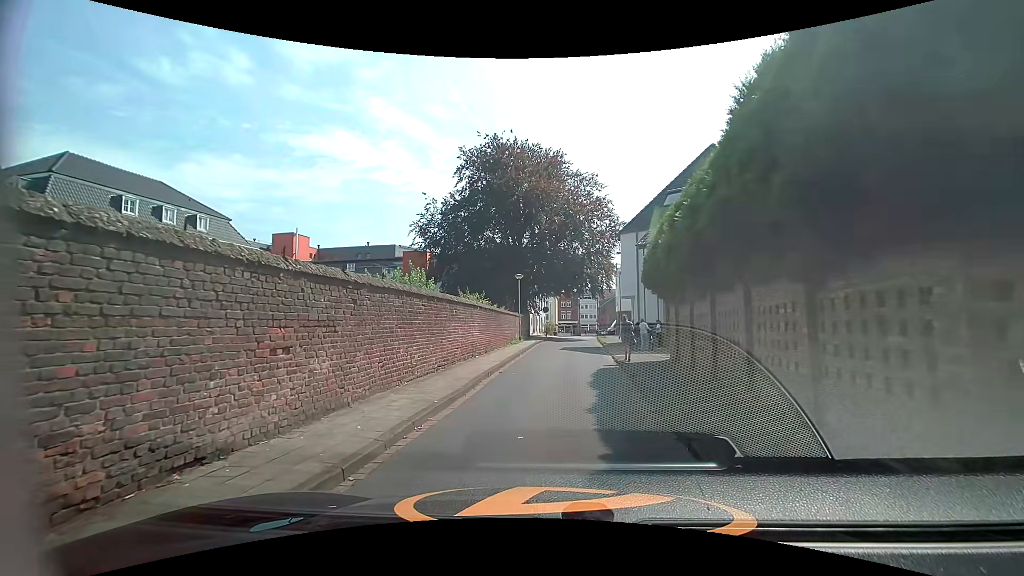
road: residential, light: Day
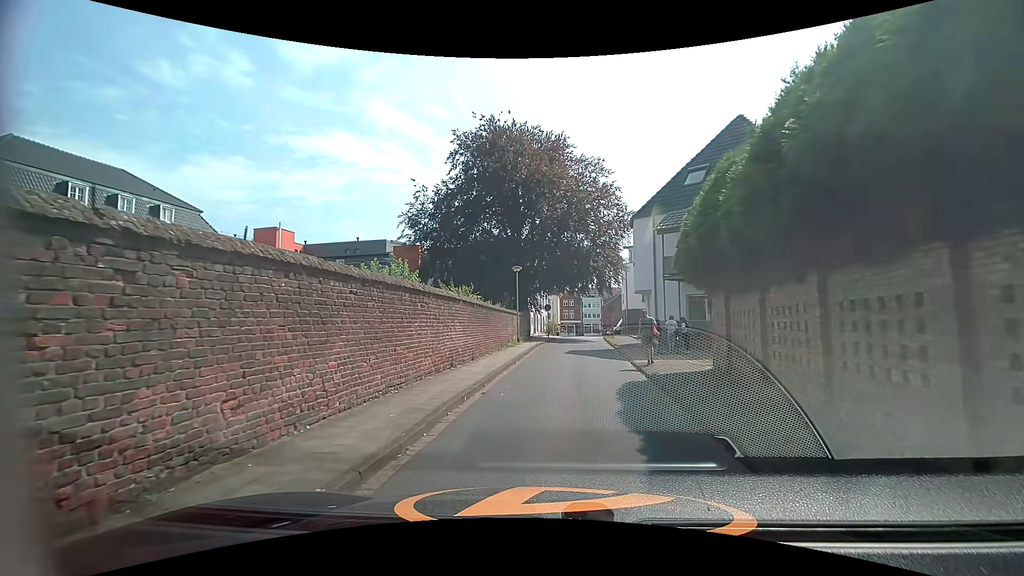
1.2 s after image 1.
(-0.1, +4.3) m; 0°
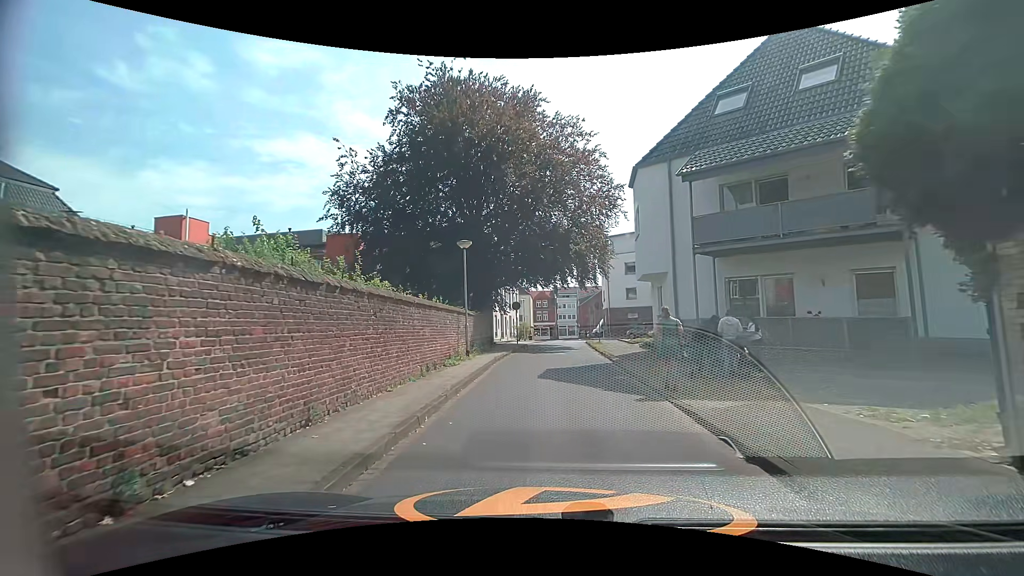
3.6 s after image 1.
(+0.1, +9.6) m; +2°
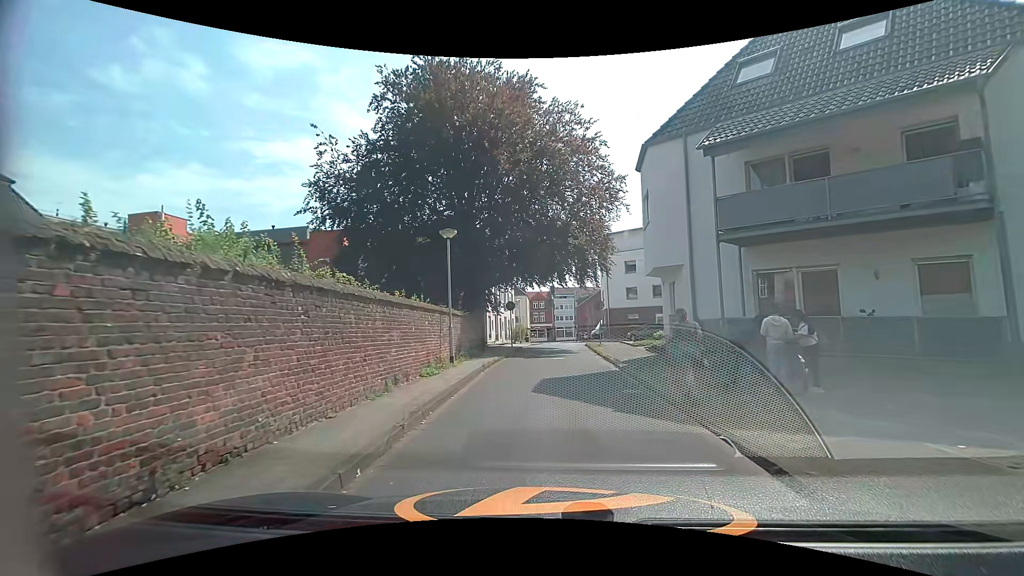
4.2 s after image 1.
(0.0, +2.5) m; 0°
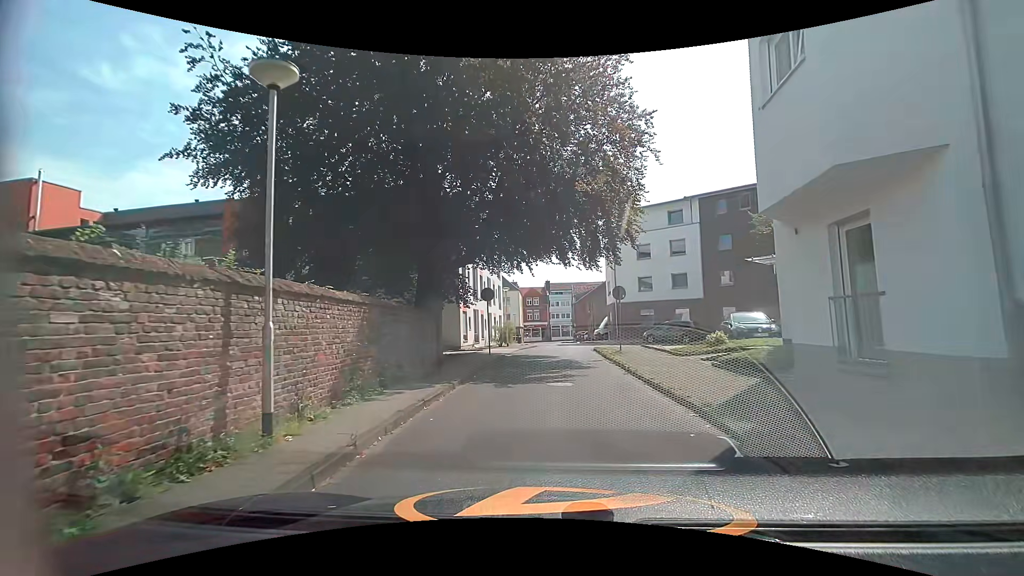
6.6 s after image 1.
(0.0, +10.2) m; 0°
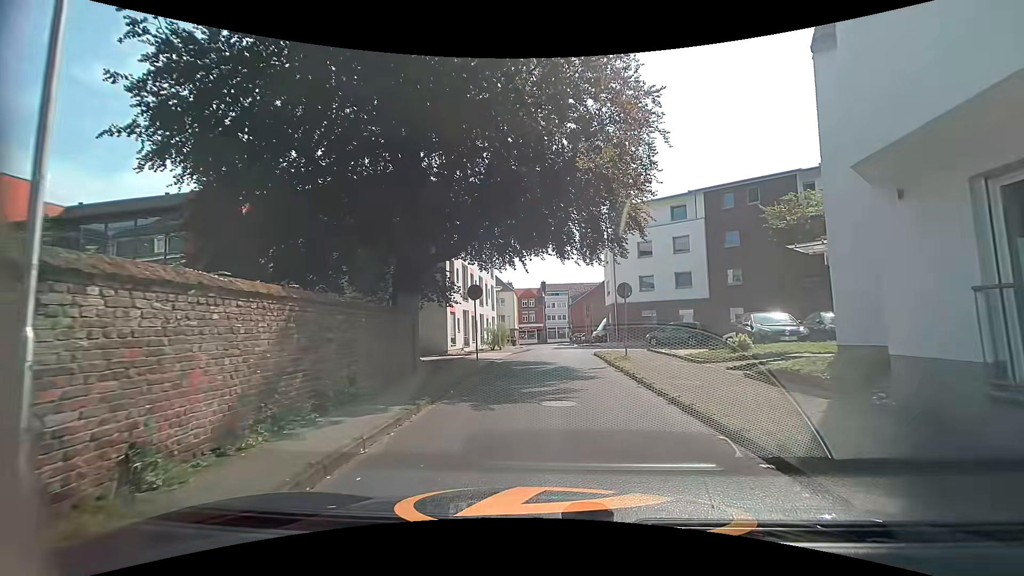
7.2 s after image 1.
(0.0, +2.6) m; +1°
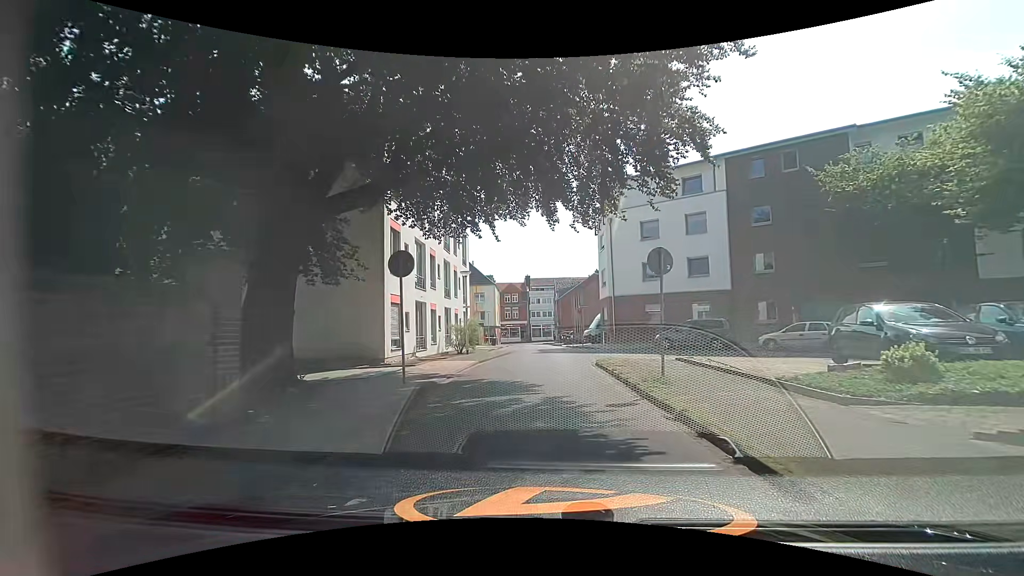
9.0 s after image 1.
(0.0, +8.0) m; +1°
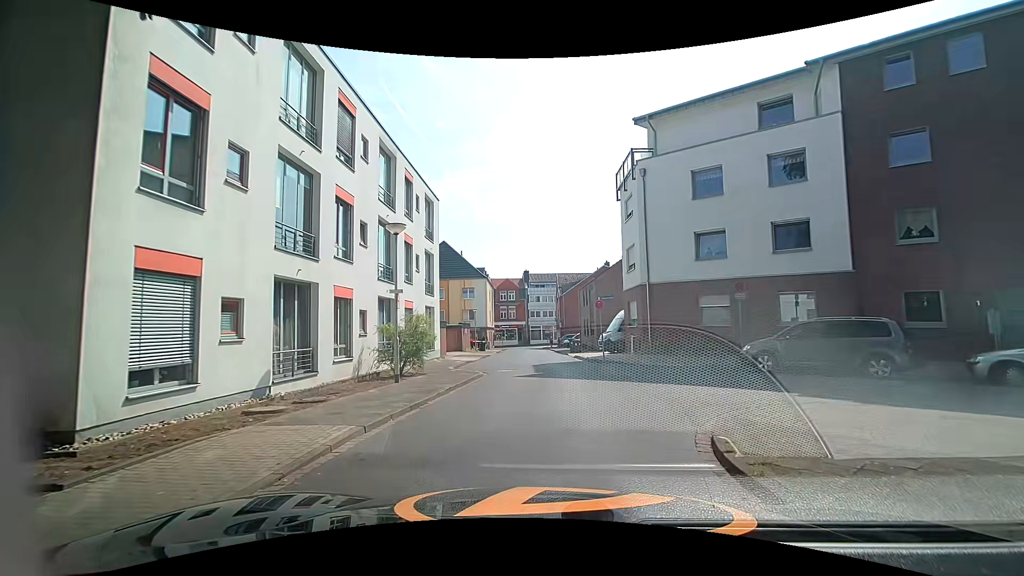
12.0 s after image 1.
(0.0, +11.9) m; 0°
